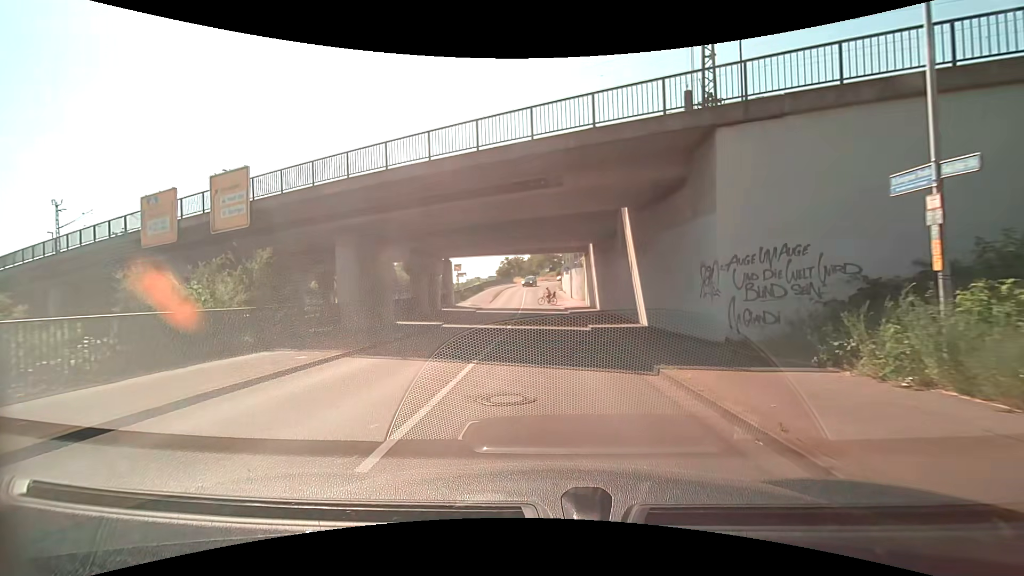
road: tertiary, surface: asphalt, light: Day
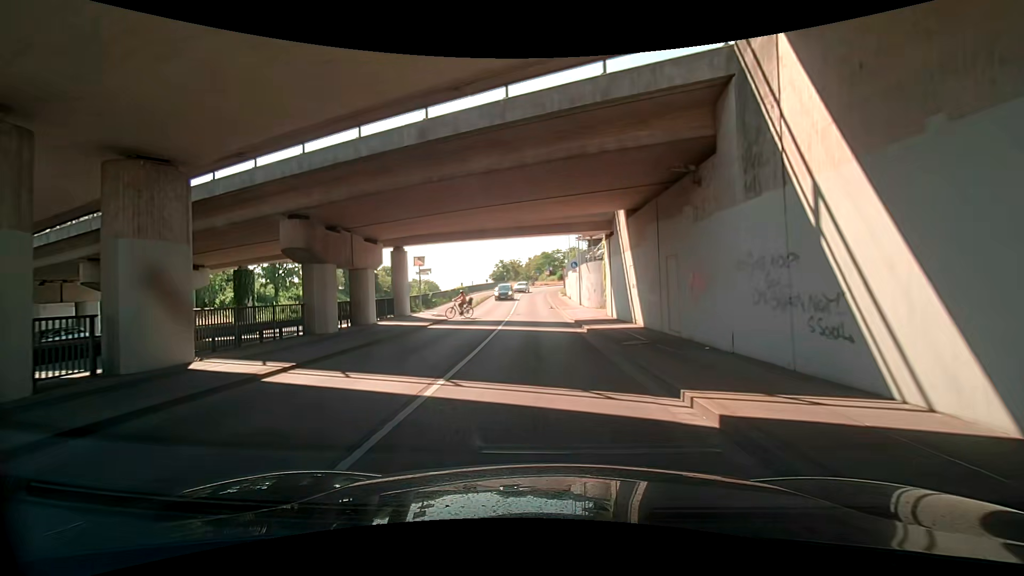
(-0.1, +15.4) m; -2°
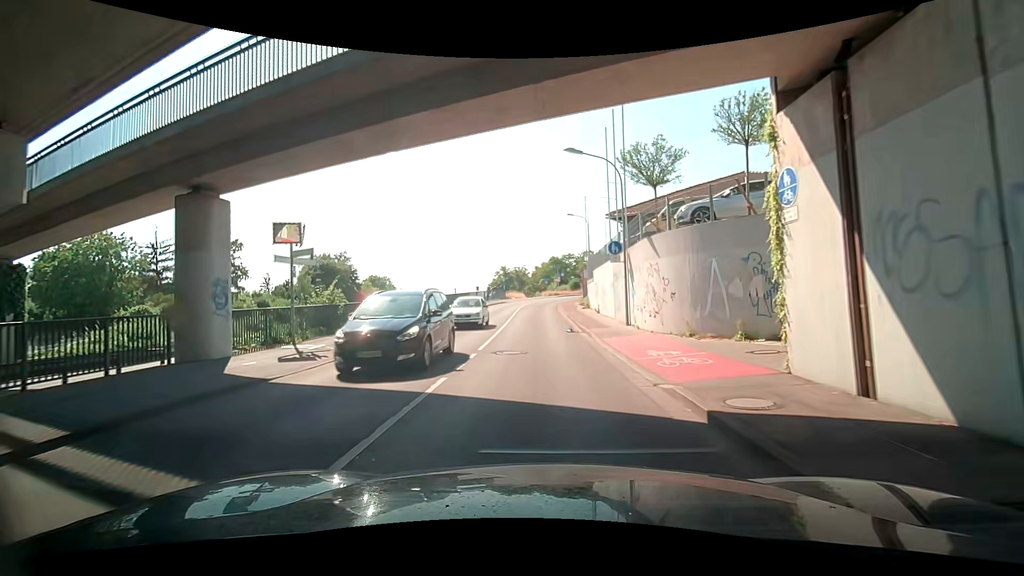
(-1.1, +19.5) m; -3°
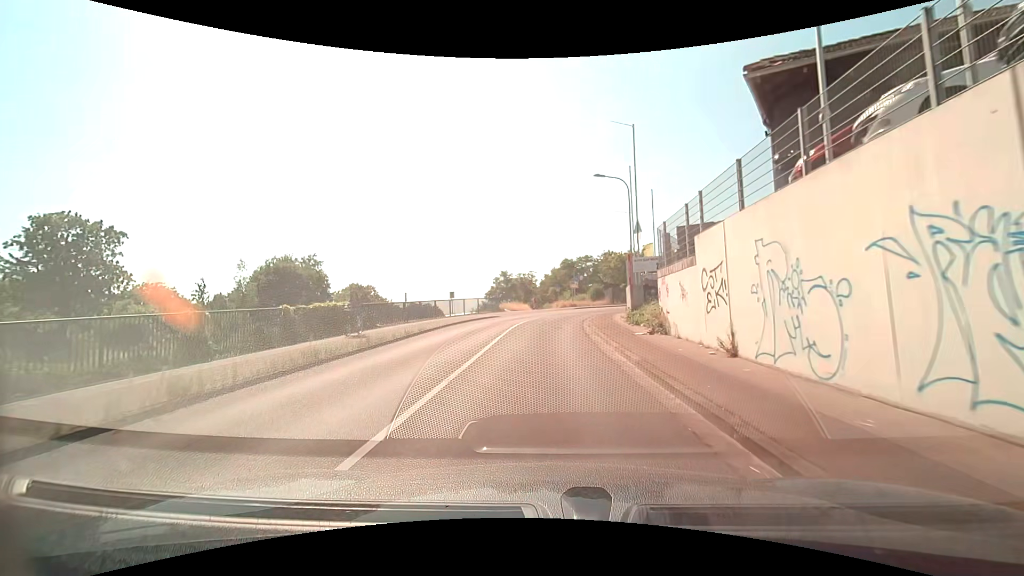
(+1.2, +21.1) m; +2°
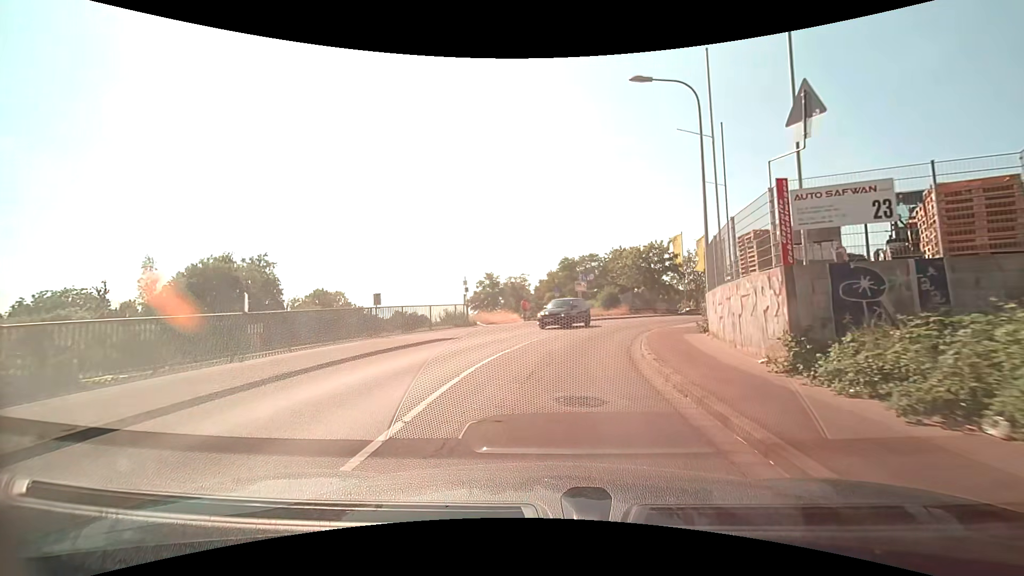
(+0.1, +15.6) m; 0°
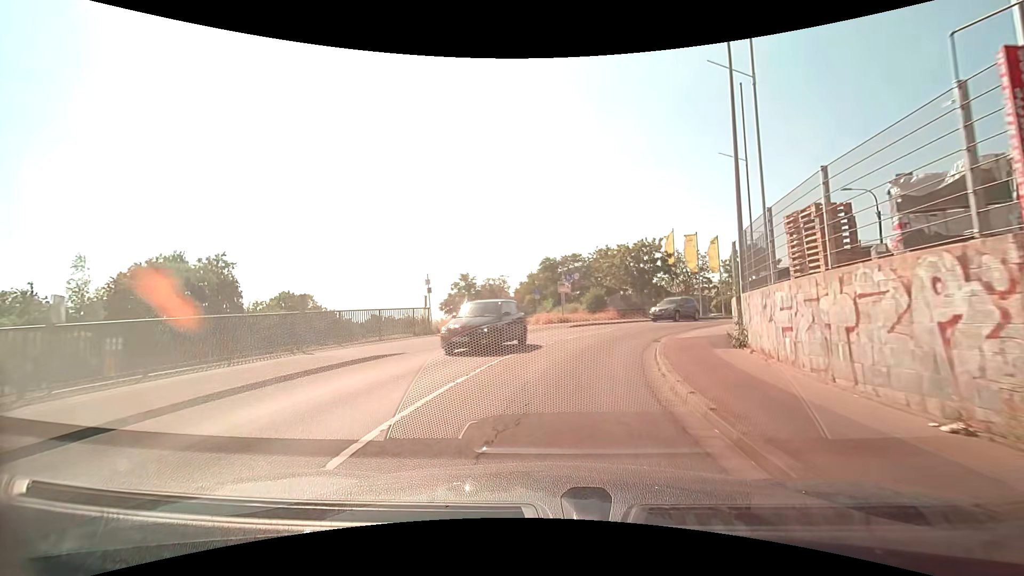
(+0.1, +4.7) m; +2°
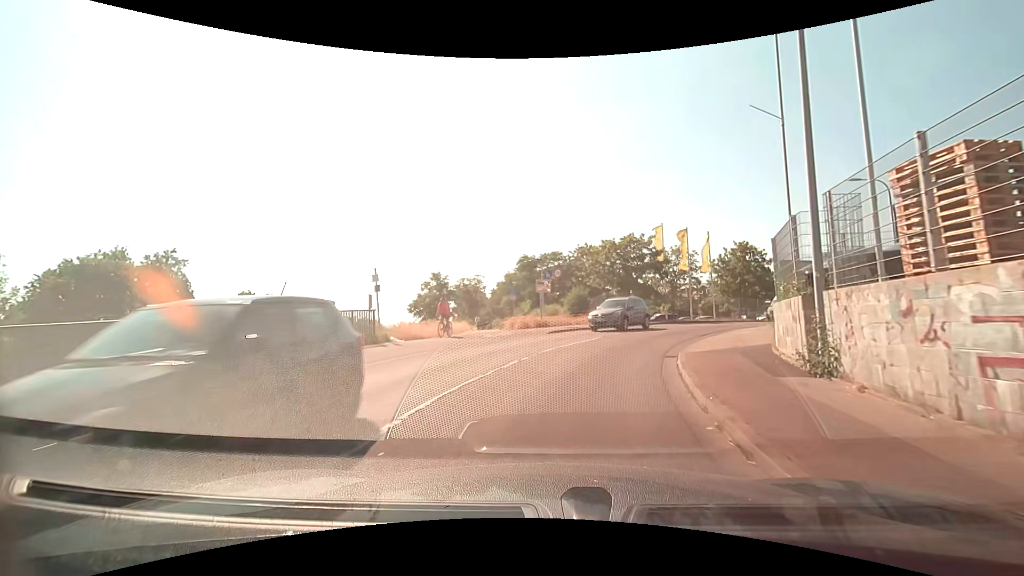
(+0.1, +4.5) m; +4°
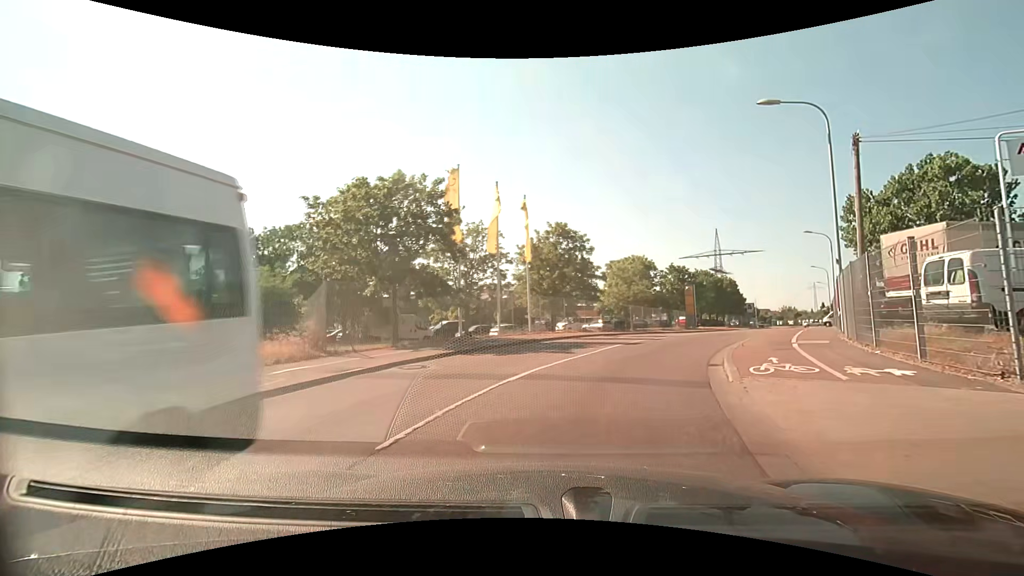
(+3.1, +19.5) m; +22°
(+1, +10) (+5, +19) (+9, +28) (+14, +37) (+19, +46) (+23, +55) (+28, +63) (+33, +72) (+38, +81) (+43, +90) m
